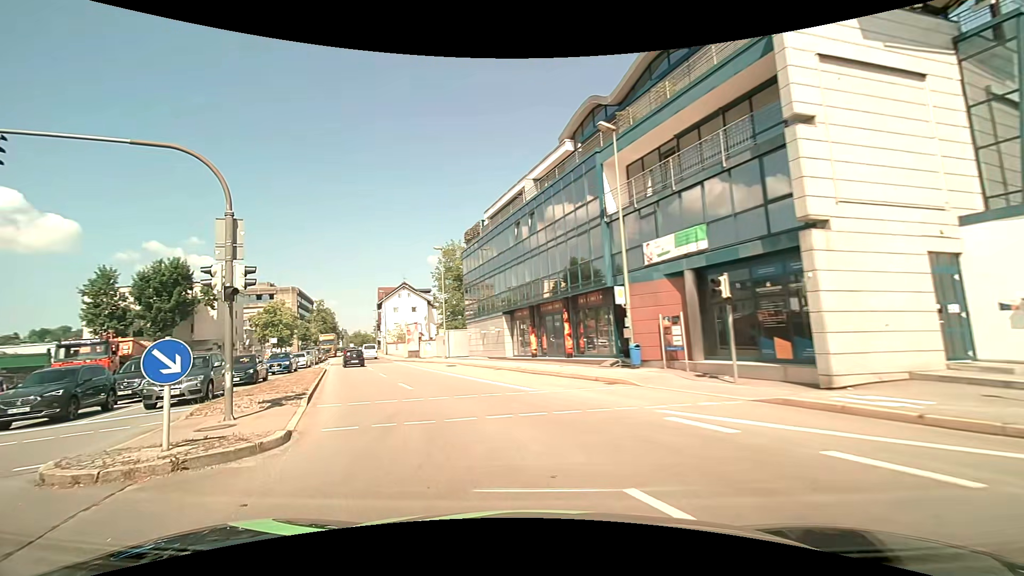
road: primary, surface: asphalt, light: Day
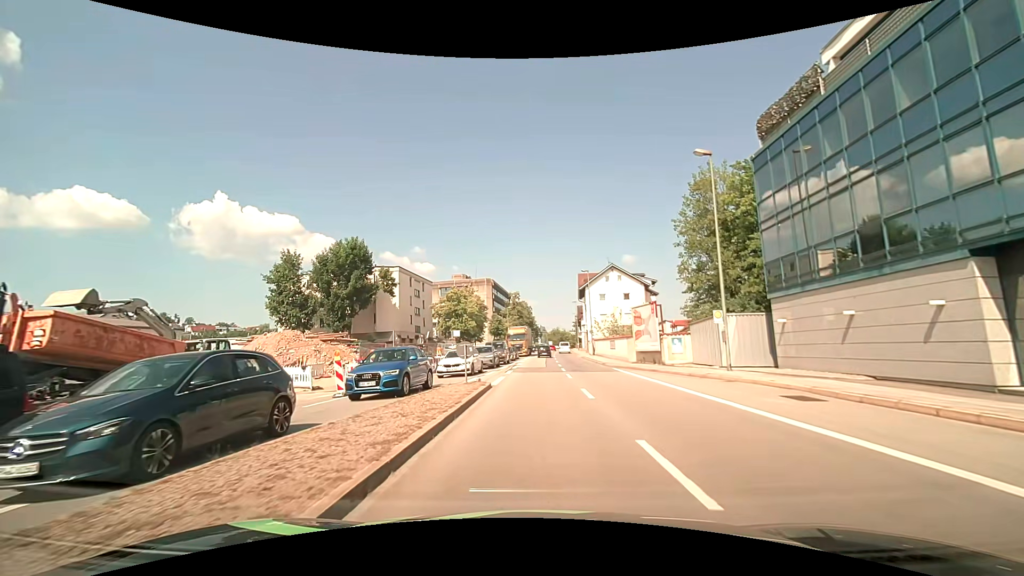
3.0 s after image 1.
(-6.9, +21.0) m; -23°
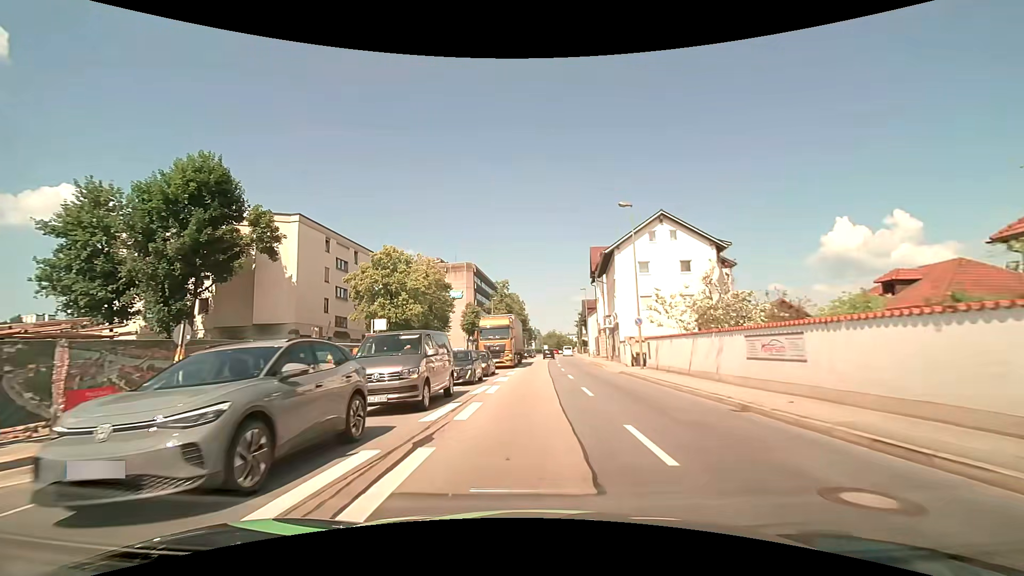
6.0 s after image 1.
(+0.2, +29.1) m; +1°
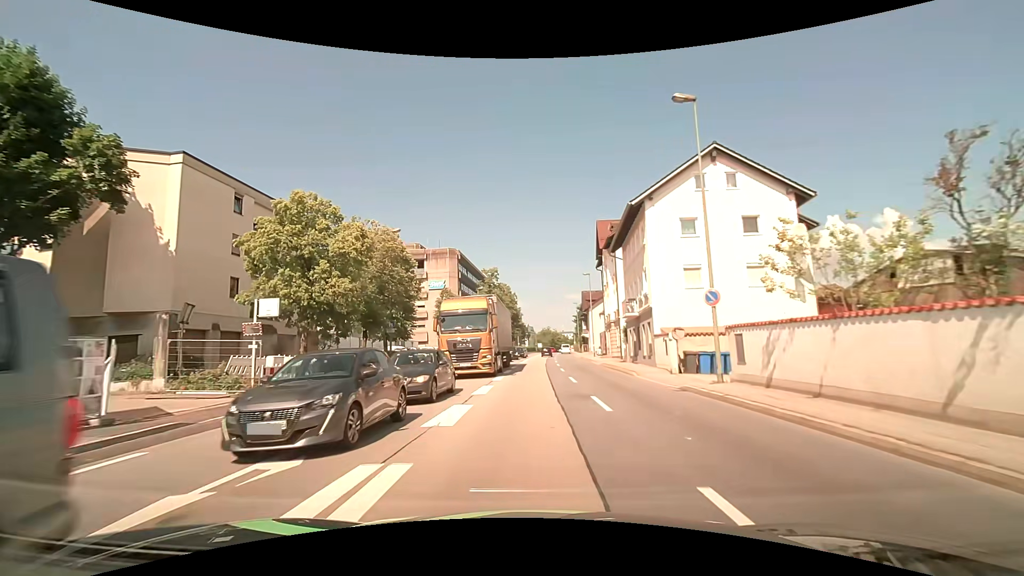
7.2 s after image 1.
(+0.2, +13.2) m; +1°
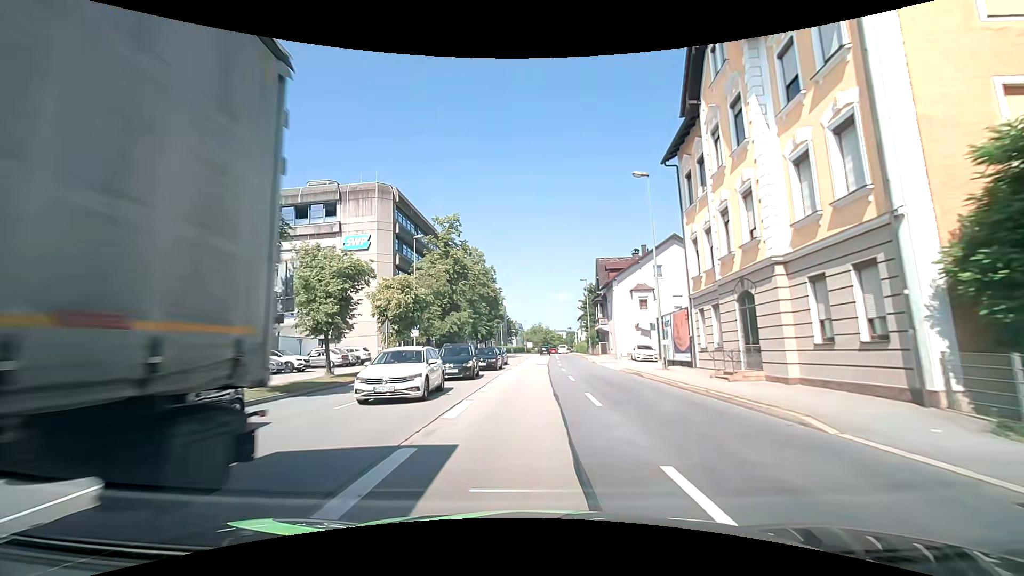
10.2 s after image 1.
(+0.4, +35.2) m; +1°
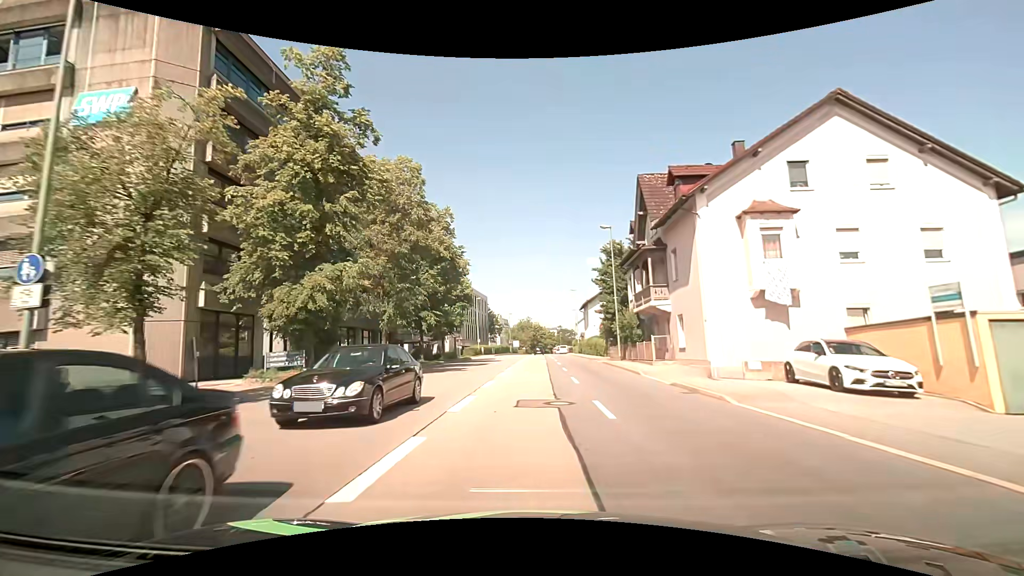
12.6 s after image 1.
(+0.4, +29.3) m; +1°
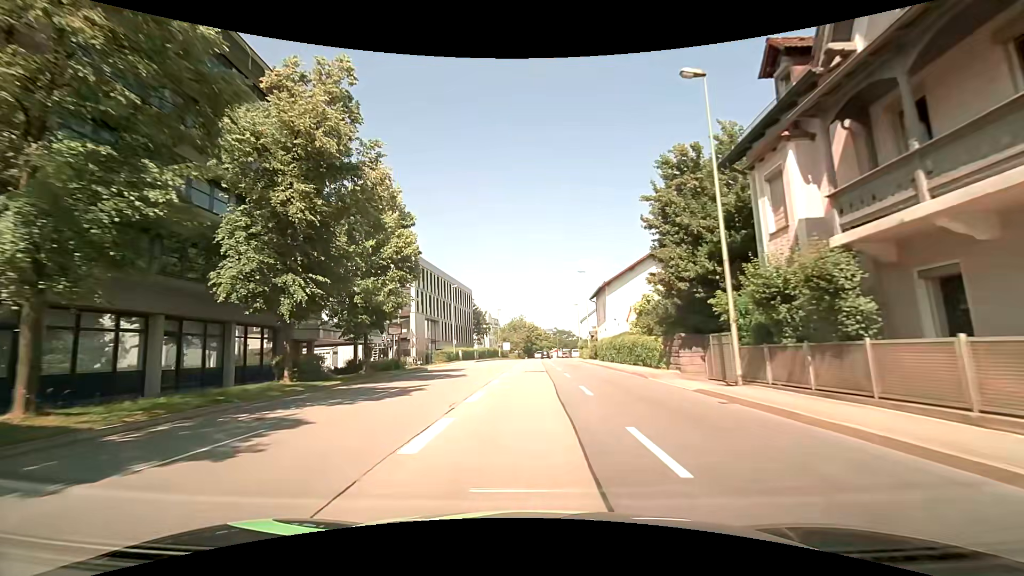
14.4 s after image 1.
(+0.1, +22.0) m; +1°
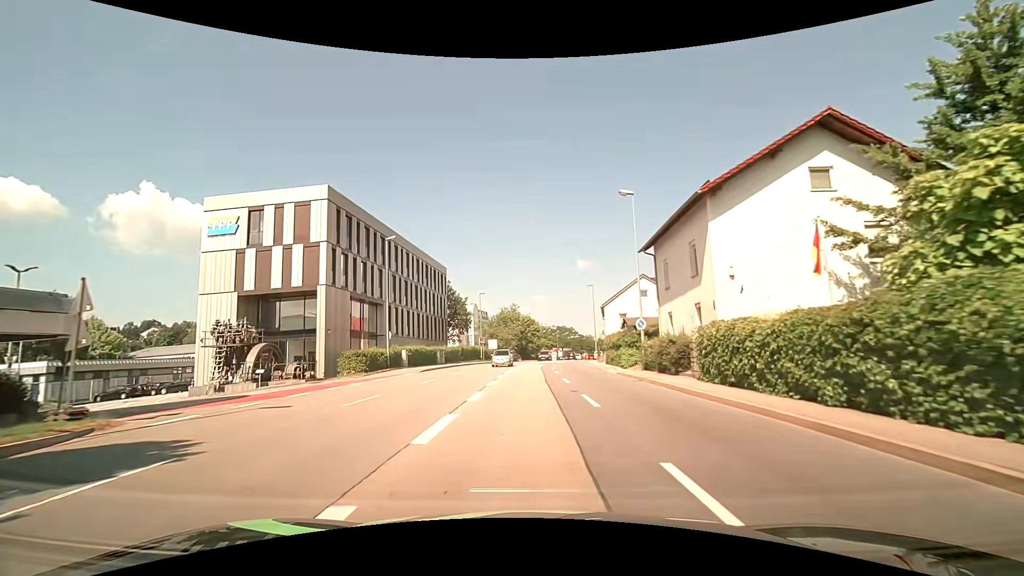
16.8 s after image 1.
(+0.1, +29.3) m; 0°
(0, +10) (0, +20) (0, +30) (+1, +40) (+1, +50) (+2, +60) (+3, +70) (+5, +80) (+7, +90) (+9, +99) m
